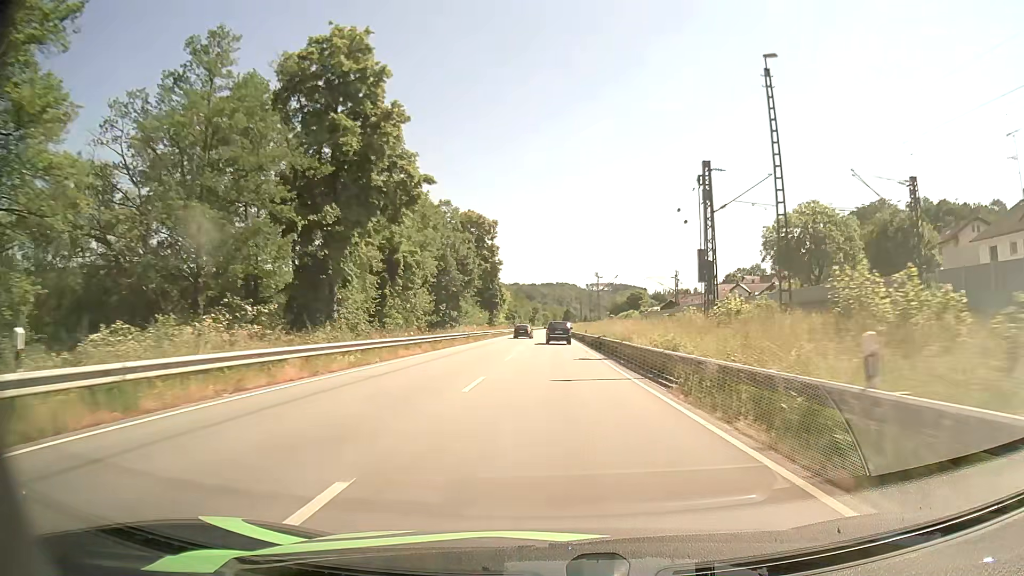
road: primary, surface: asphalt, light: Day
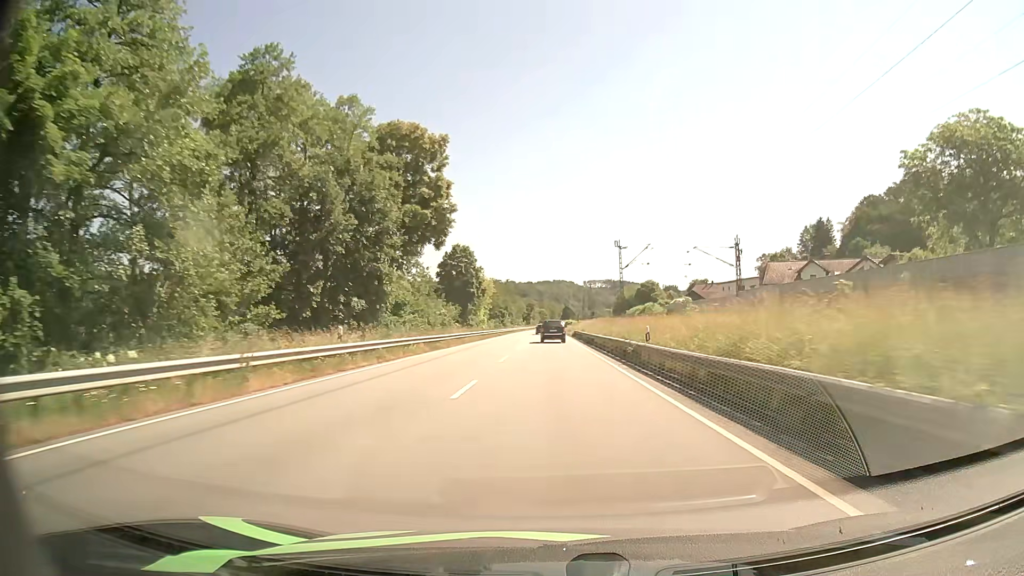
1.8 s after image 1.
(0.0, +37.7) m; 0°
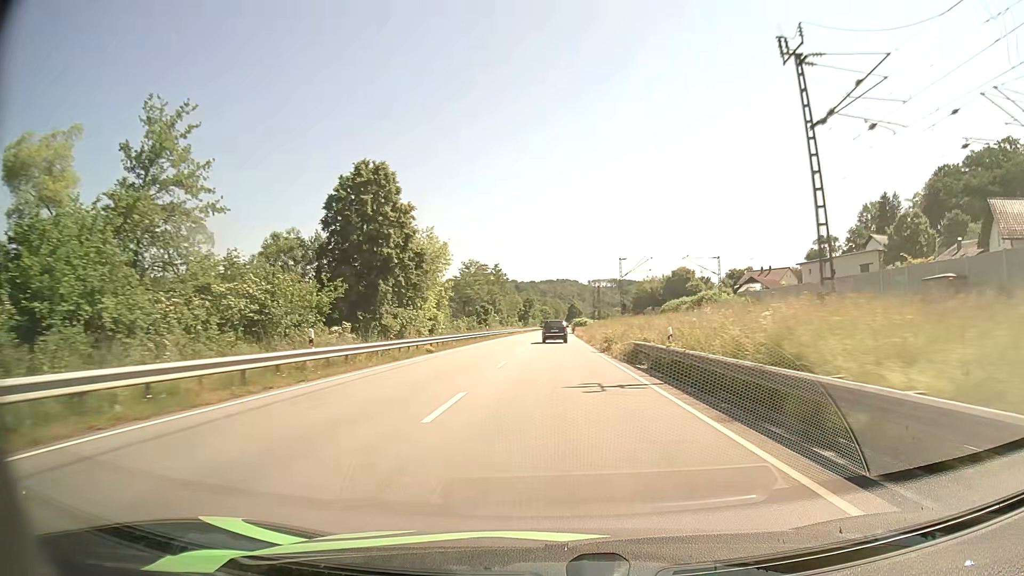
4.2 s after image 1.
(-0.1, +51.3) m; 0°
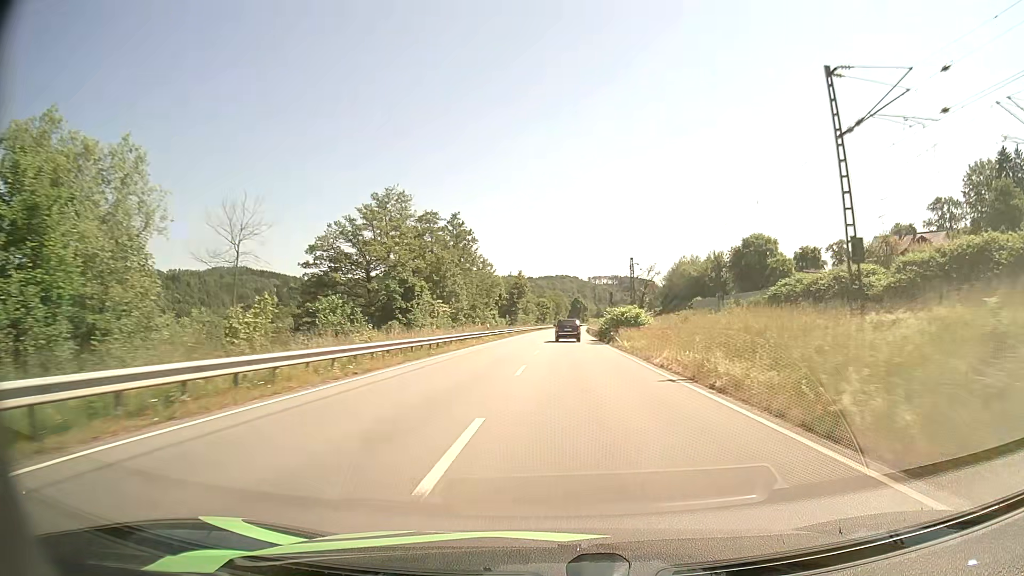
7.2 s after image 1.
(-0.2, +64.1) m; 0°
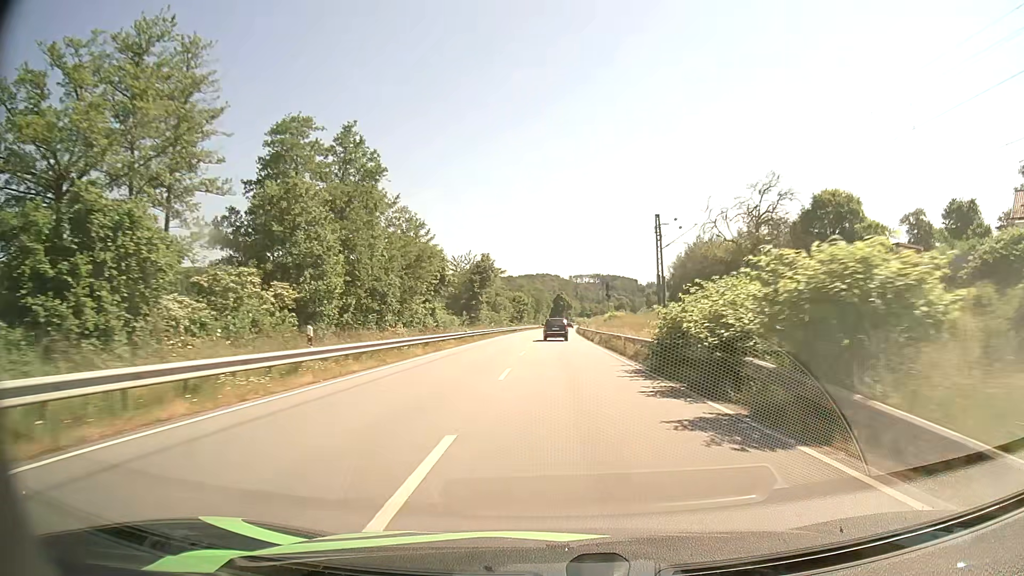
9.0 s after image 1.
(+0.8, +37.7) m; +2°
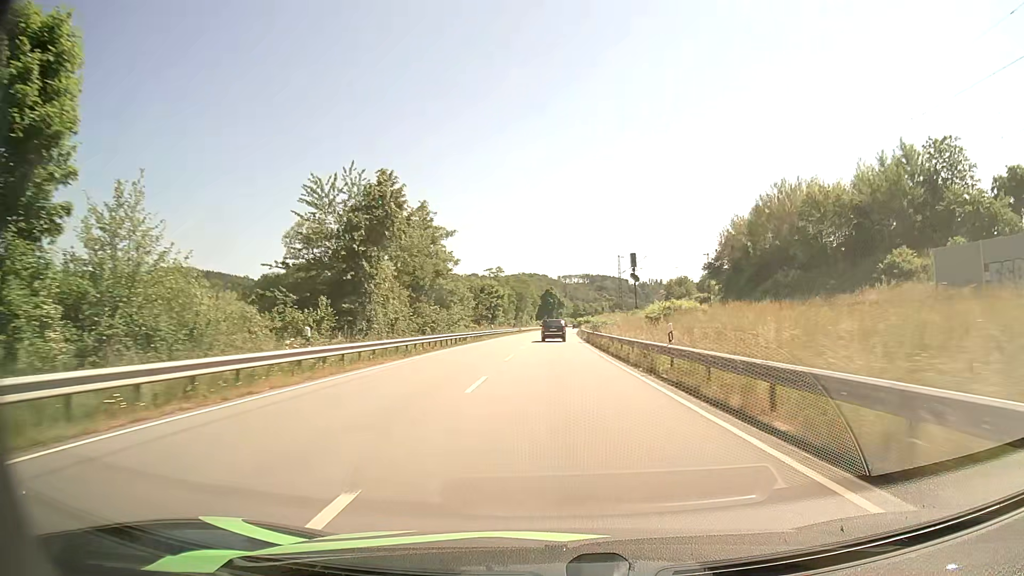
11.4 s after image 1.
(+0.3, +51.2) m; +1°
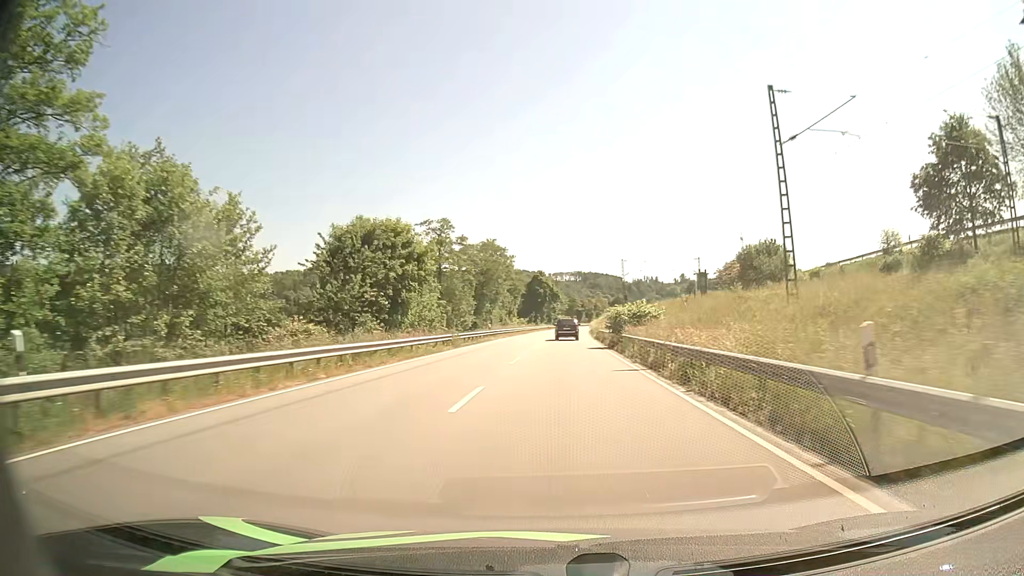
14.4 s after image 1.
(+0.5, +63.4) m; +1°
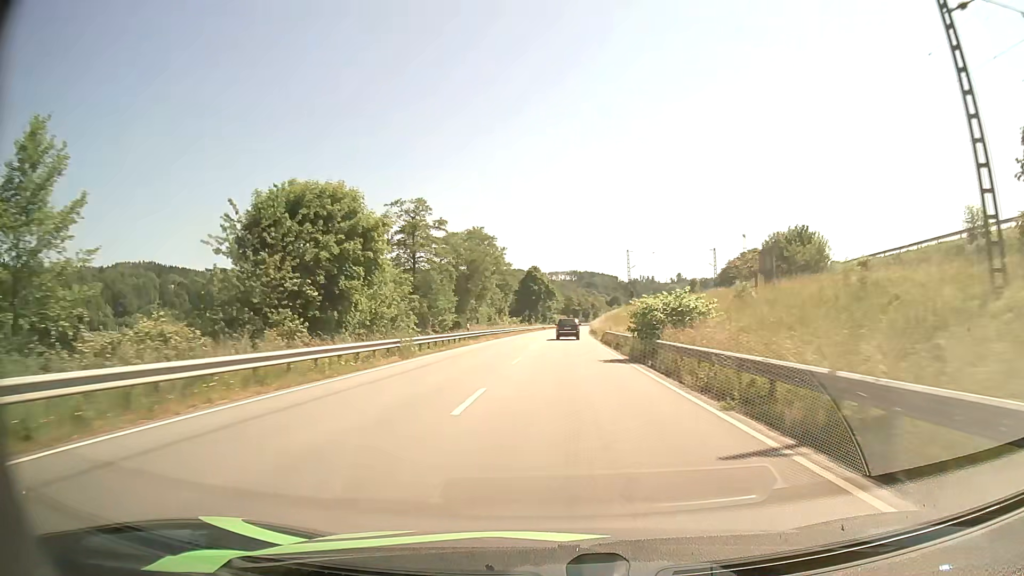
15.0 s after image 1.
(+0.1, +12.3) m; +1°
